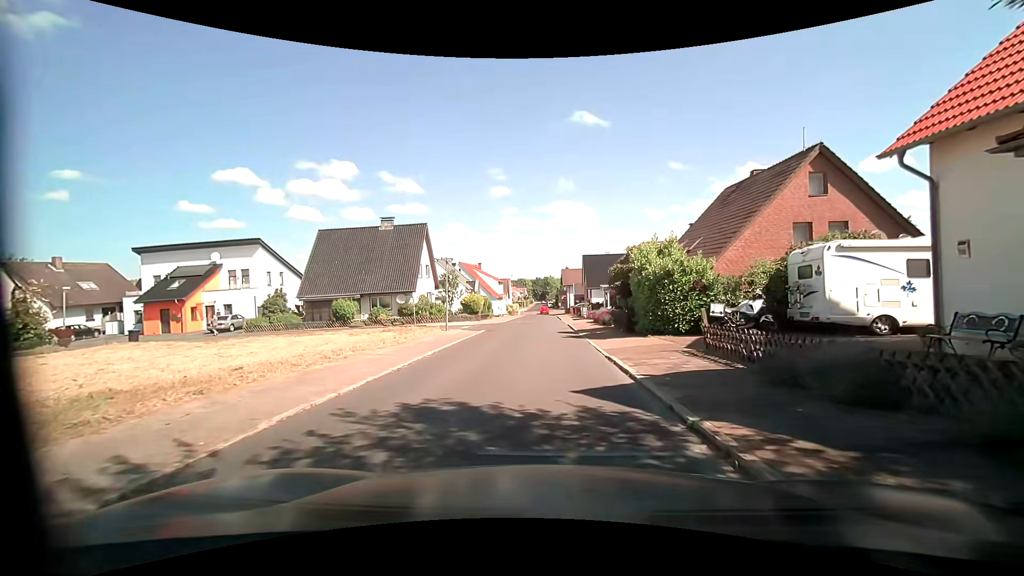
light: Day
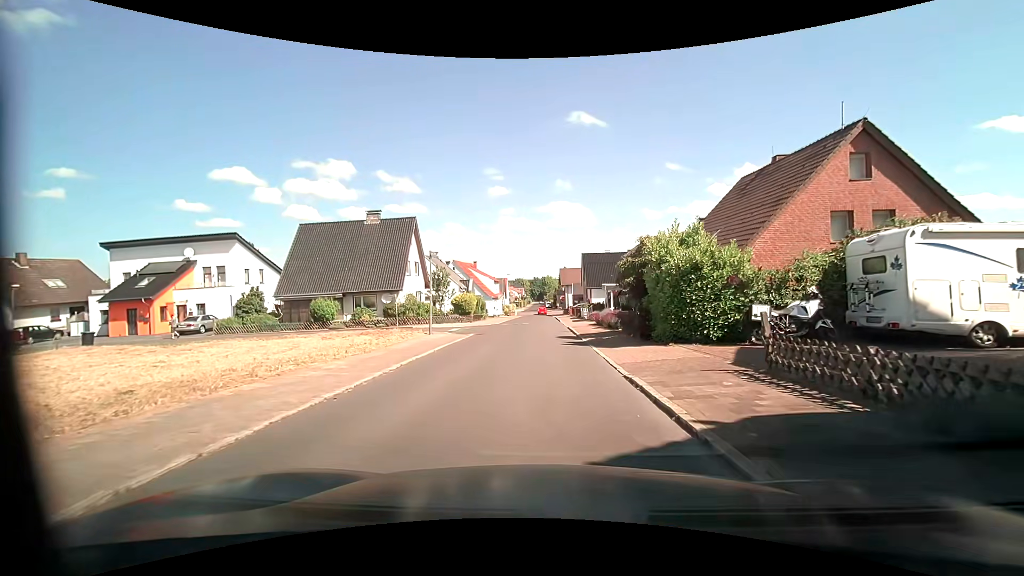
(0.0, +3.4) m; +1°
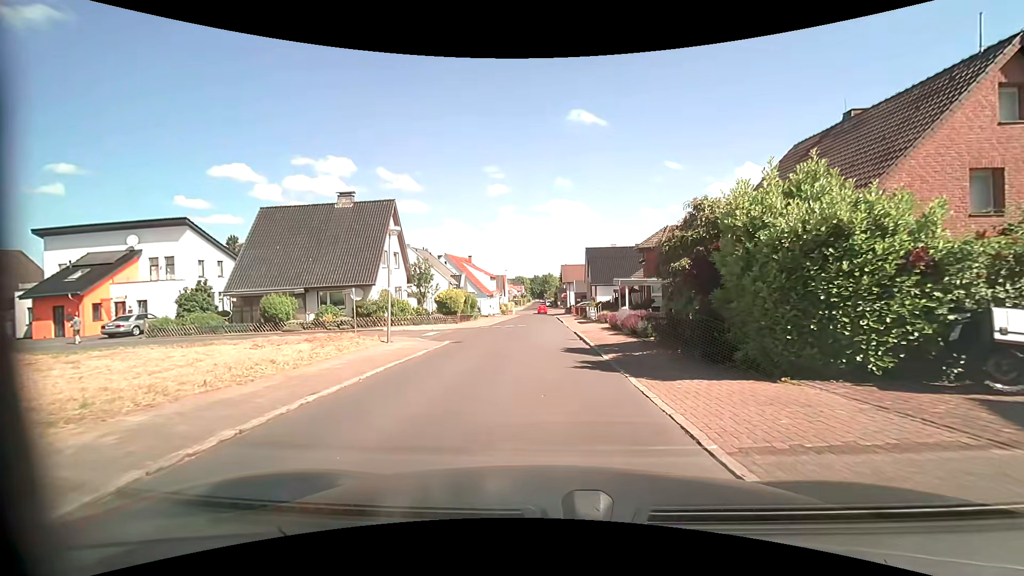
(-0.1, +6.6) m; -1°
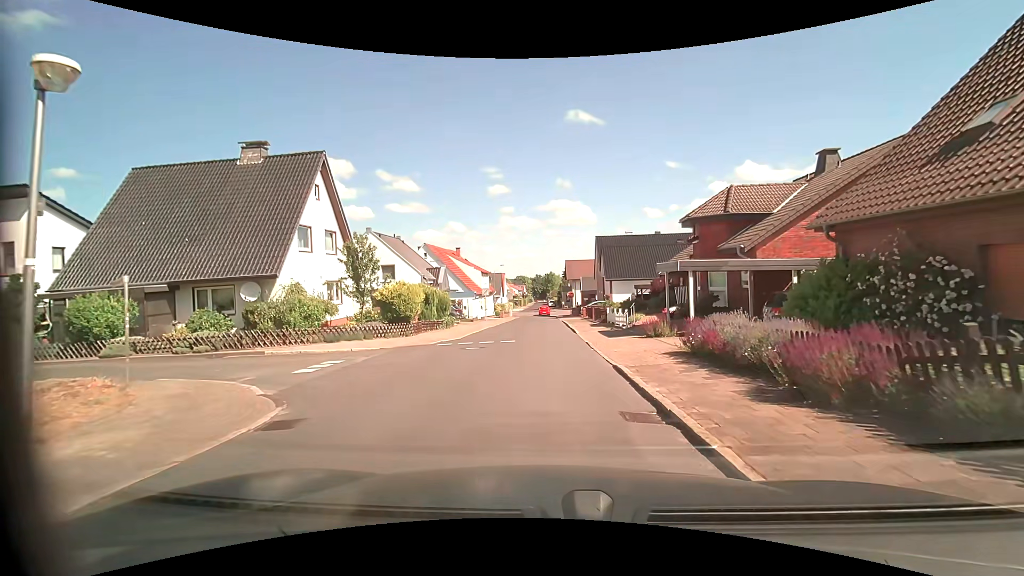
(0.0, +12.8) m; 0°
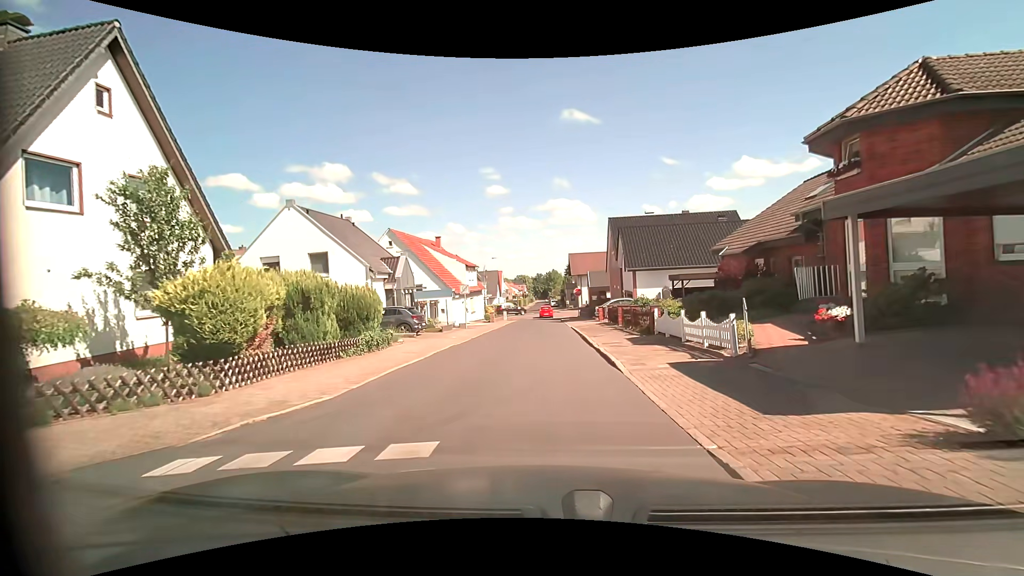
(0.0, +13.0) m; 0°
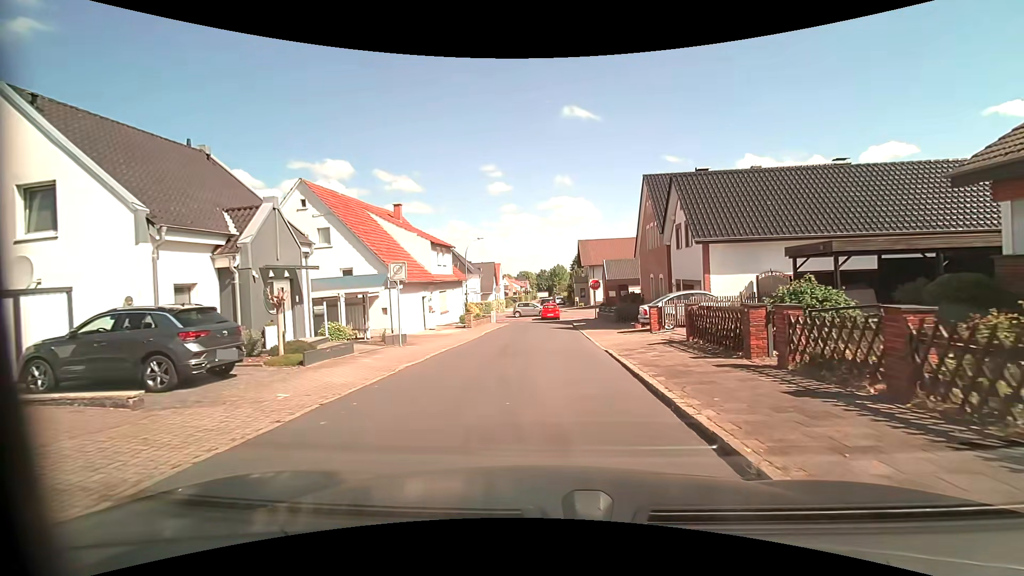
(-0.2, +16.4) m; -1°
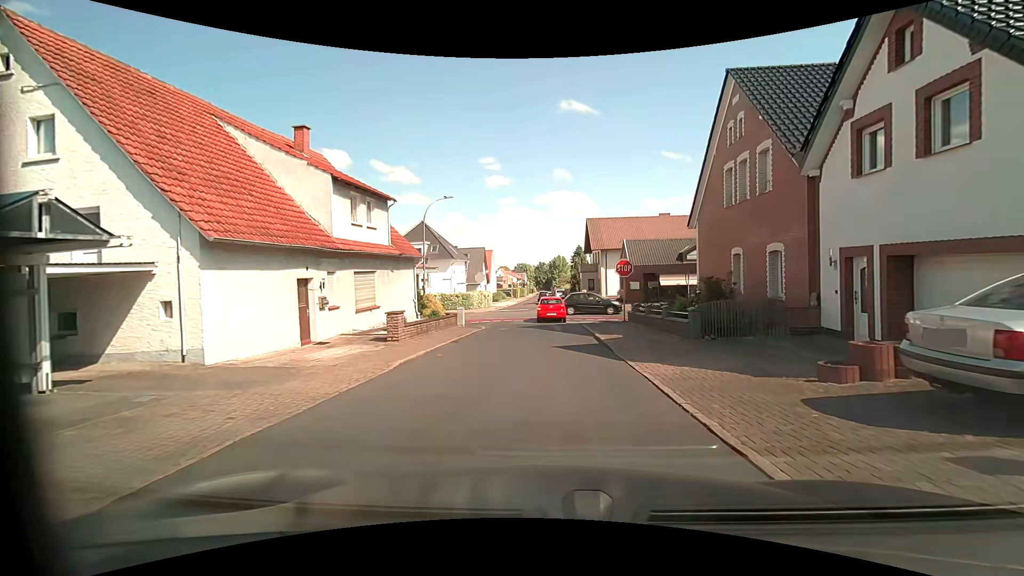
(-0.3, +15.5) m; 0°
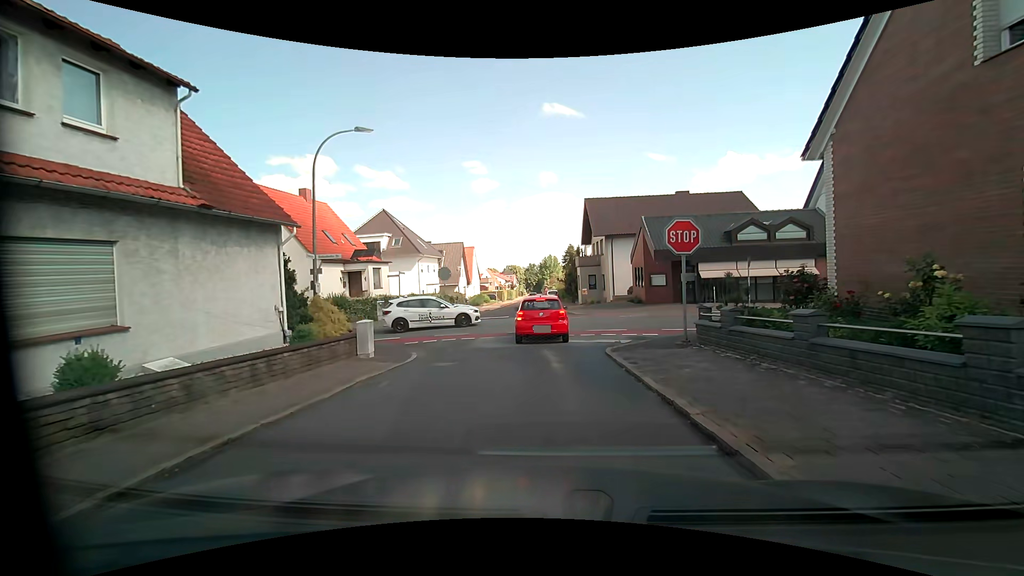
(+0.1, +12.7) m; 0°
